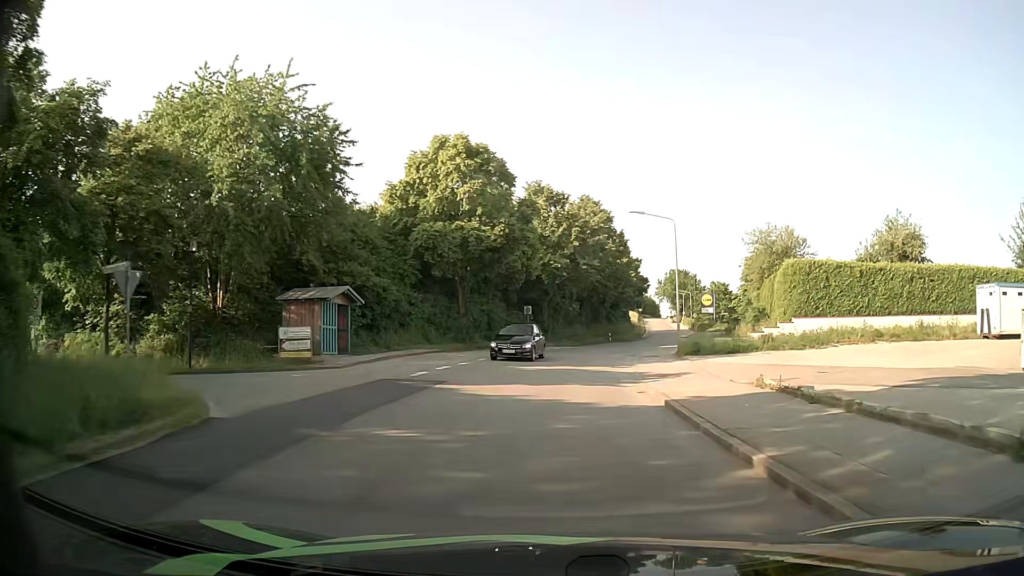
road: tertiary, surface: asphalt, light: Day
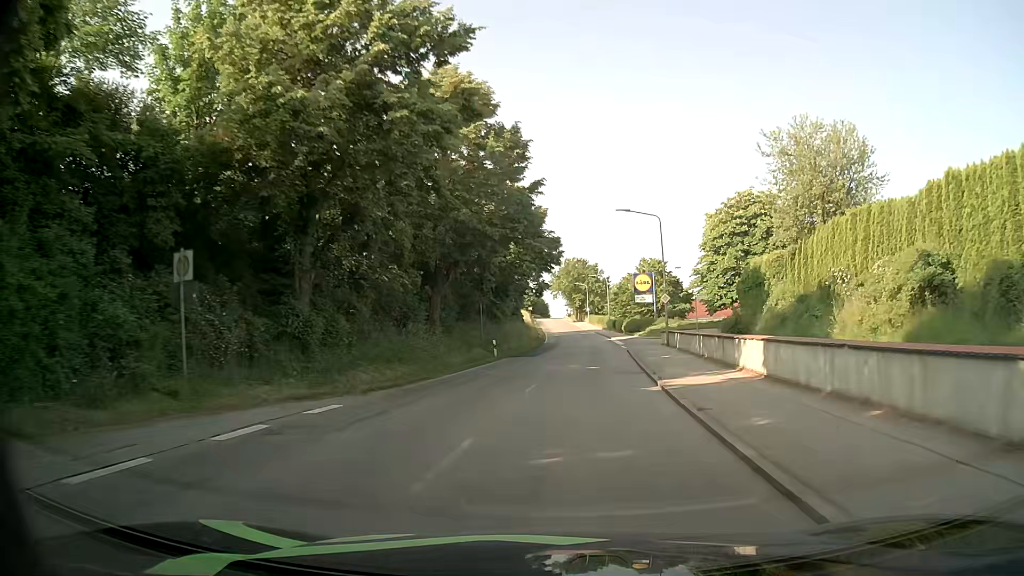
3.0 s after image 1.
(+2.8, +37.1) m; +9°
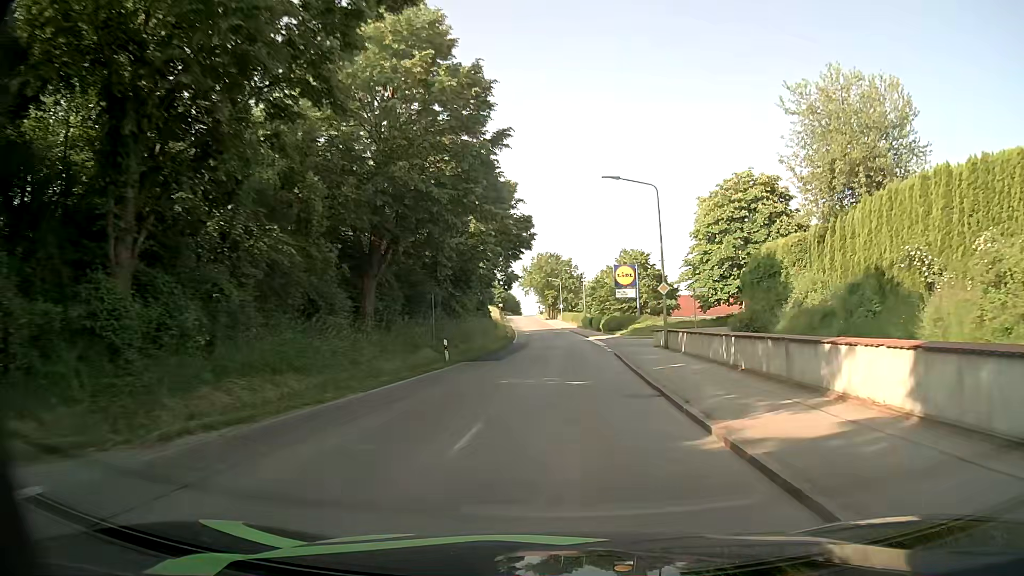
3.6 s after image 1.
(+0.2, +7.8) m; +2°
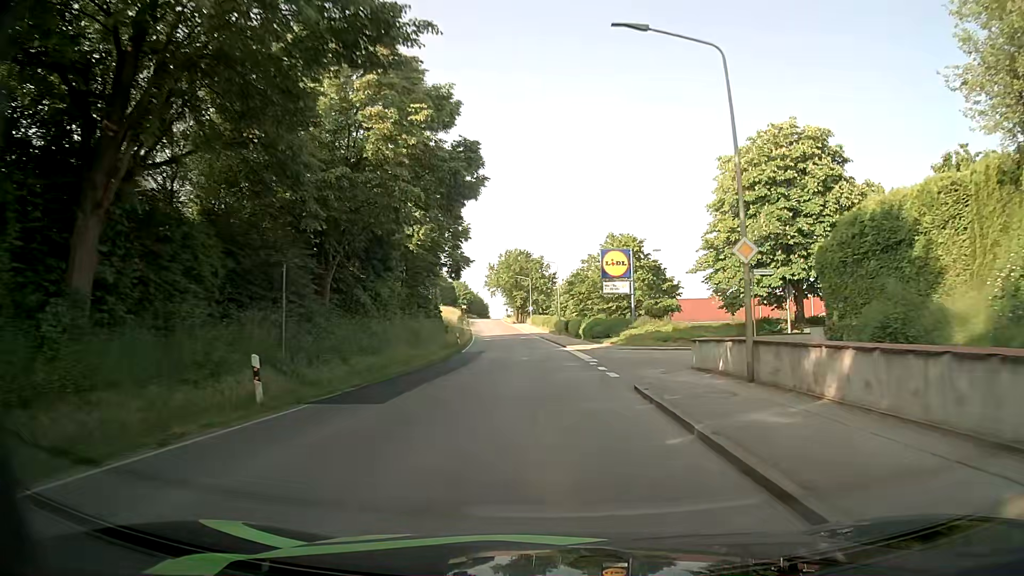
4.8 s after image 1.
(+0.5, +15.9) m; +2°
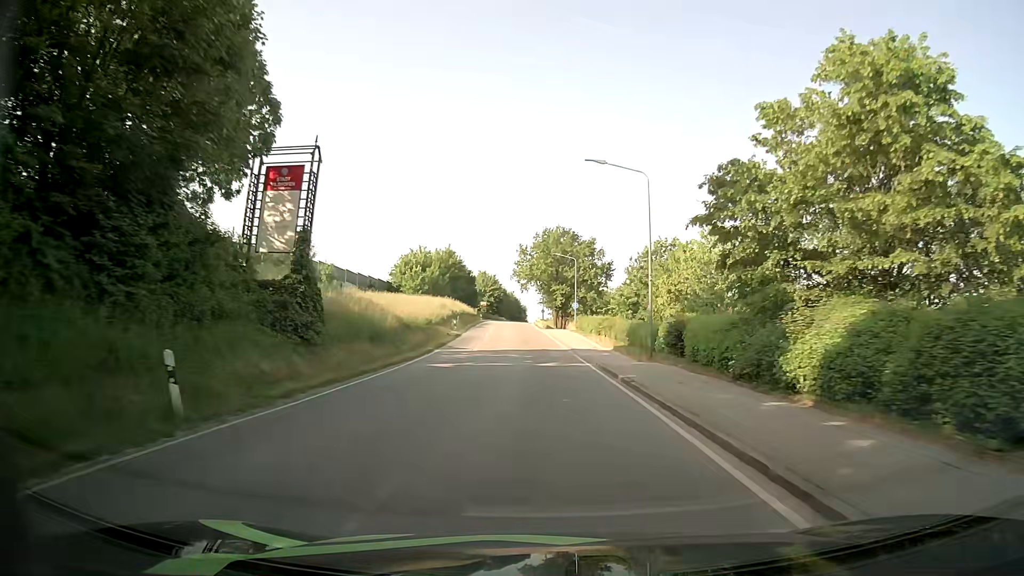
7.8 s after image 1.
(-0.8, +41.6) m; -4°
(0, +10) (0, +20) (0, +30) (-1, +40) (-1, +50) (-2, +60) (-2, +70) (-3, +80) (-3, +90) (-3, +100) m
